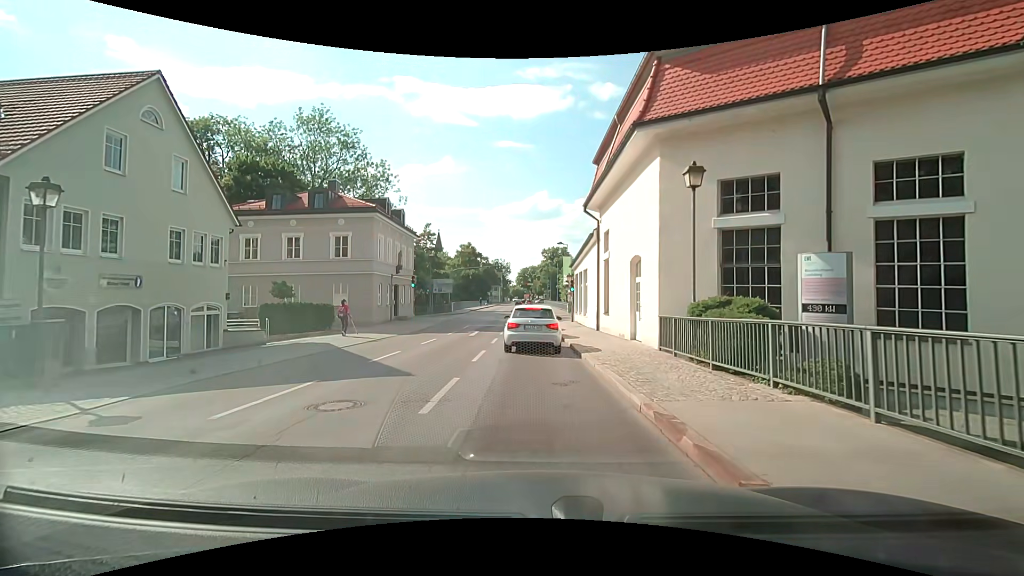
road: residential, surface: asphalt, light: Day
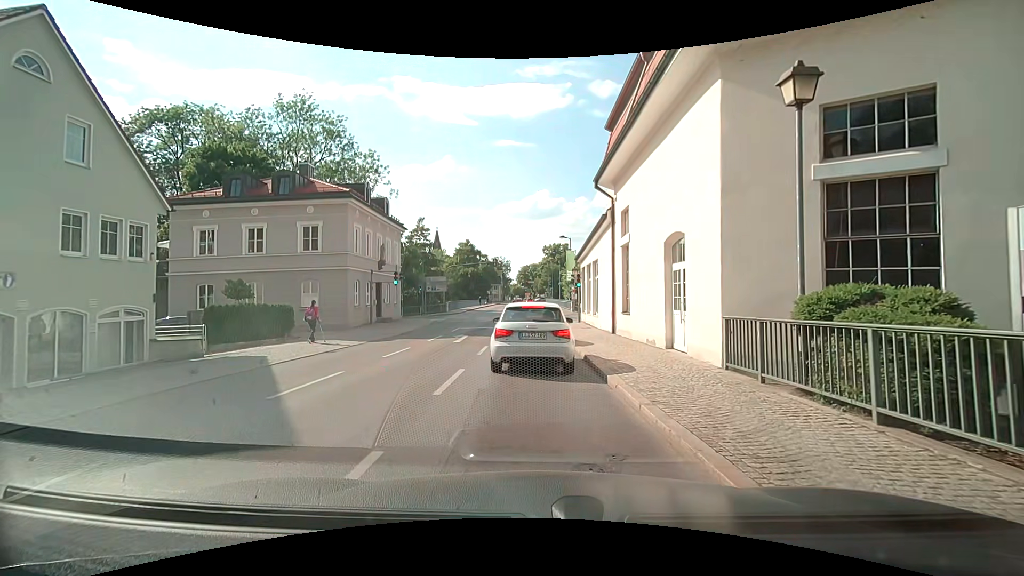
(0.0, +4.6) m; -1°
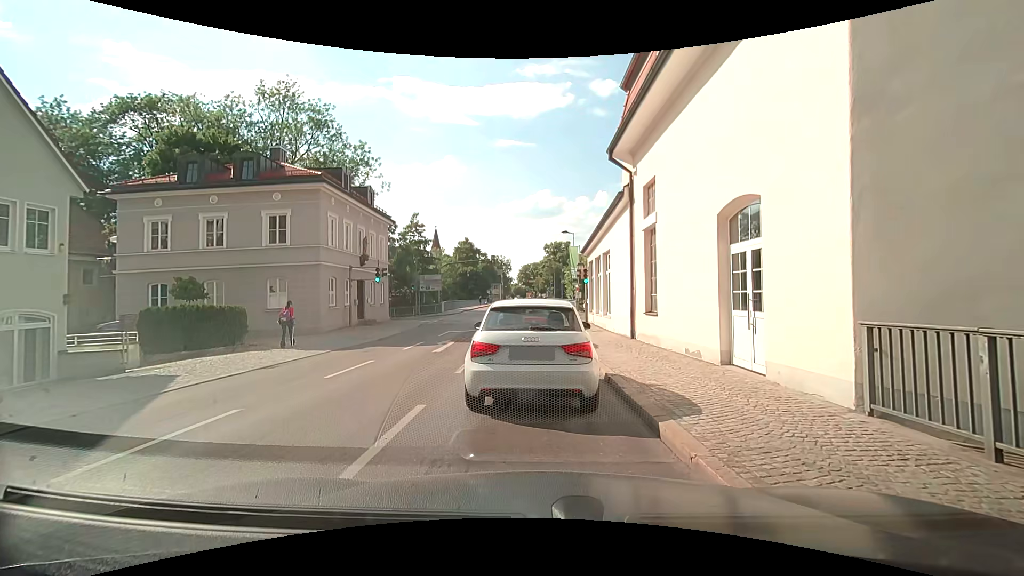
(+0.1, +3.6) m; +2°
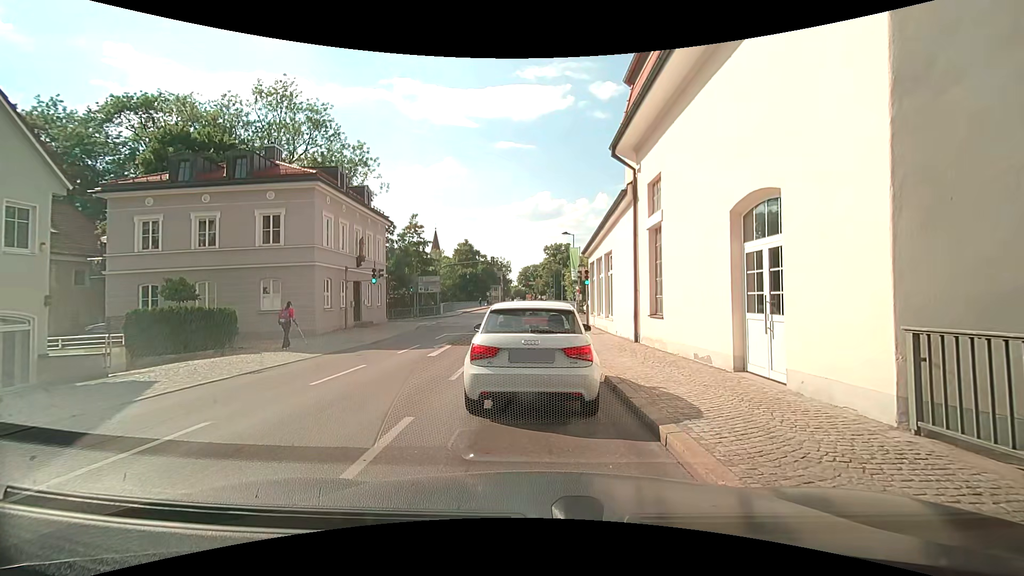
(0.0, +0.6) m; 0°
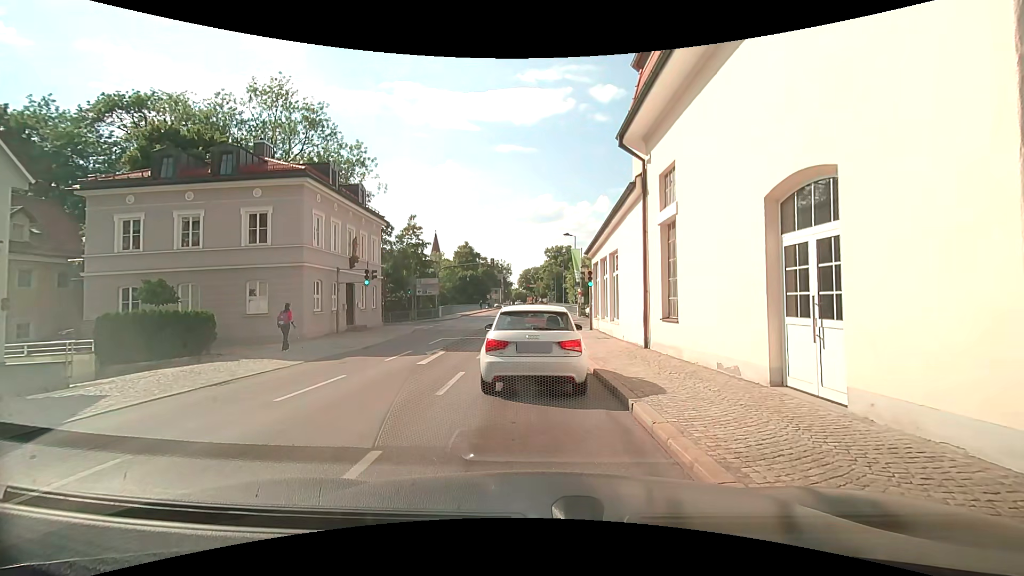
(0.0, +1.4) m; 0°
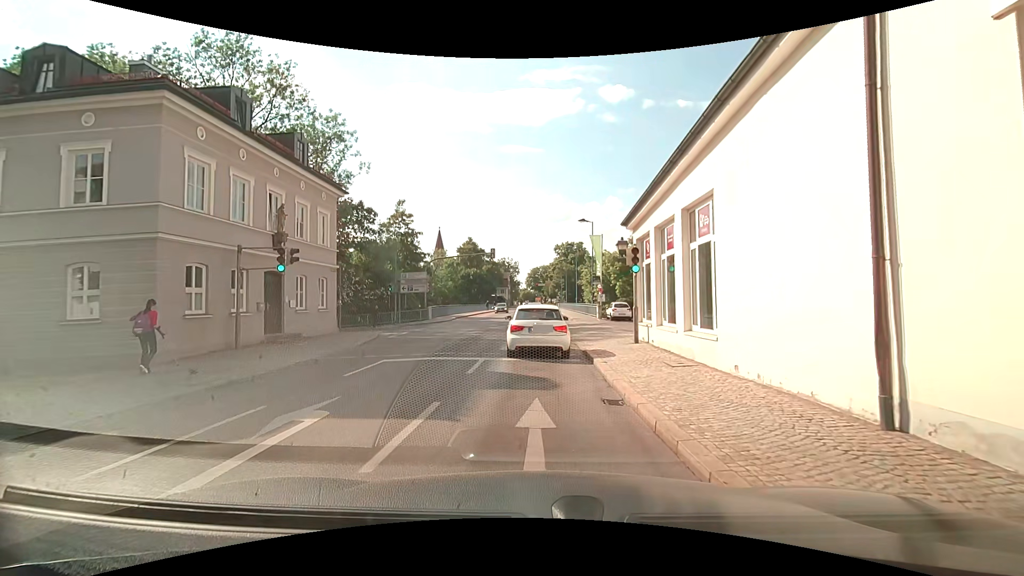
(-0.4, +10.2) m; -3°
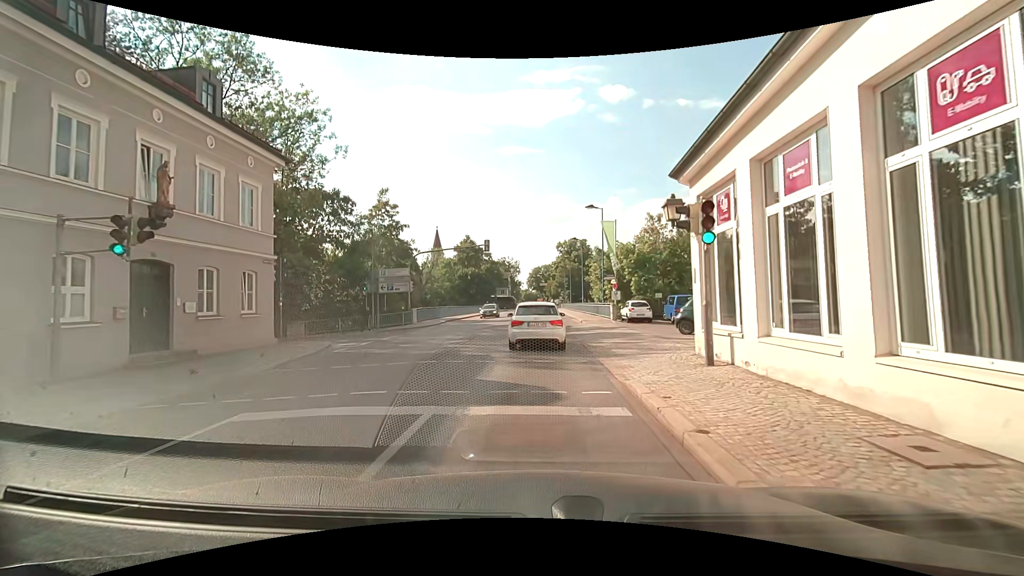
(0.0, +6.8) m; -1°
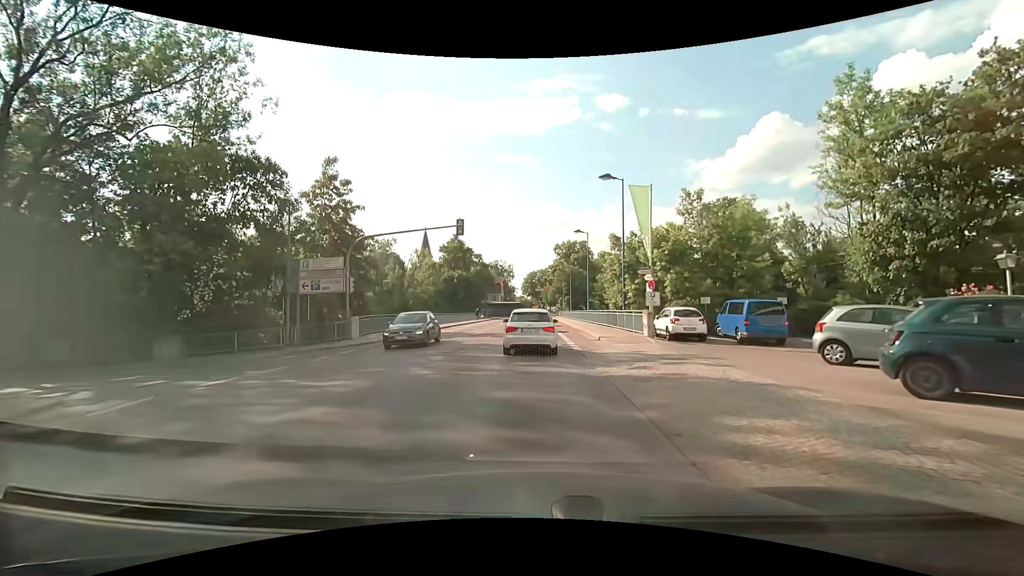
(+0.3, +12.3) m; +1°
